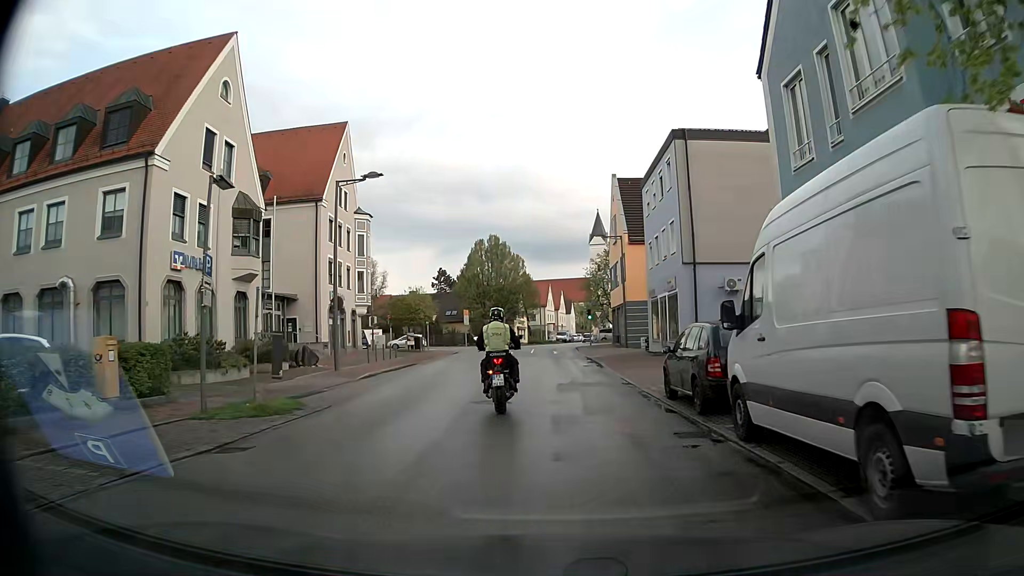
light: Day
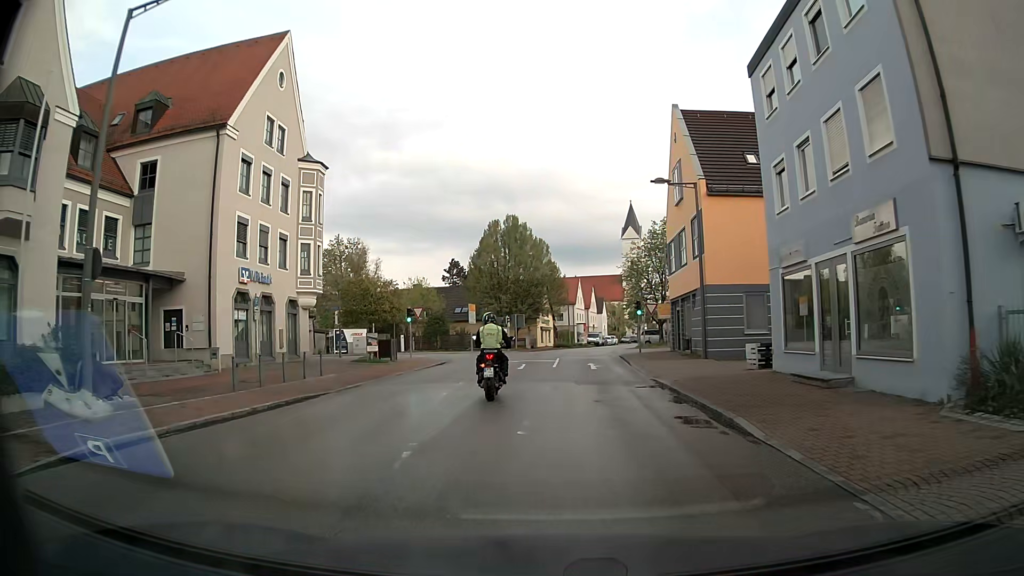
(+0.2, +17.2) m; -1°
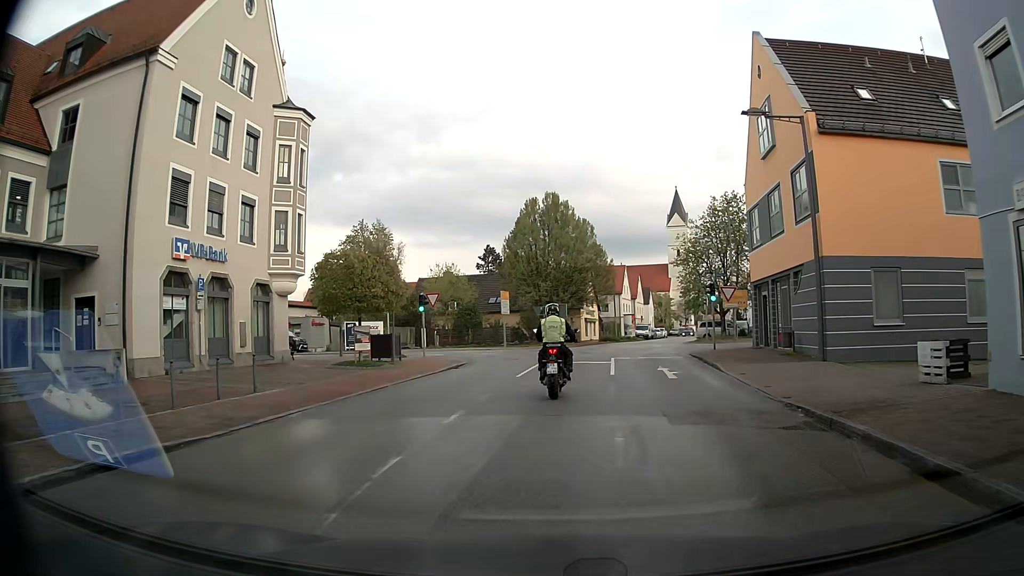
(-0.3, +8.7) m; -3°
(0, +10) (0, +20) (+1, +30) (-1, +39) (-10, +44) (-20, +45) (-30, +45) (-40, +46) (-50, +46) (-60, +47) m
